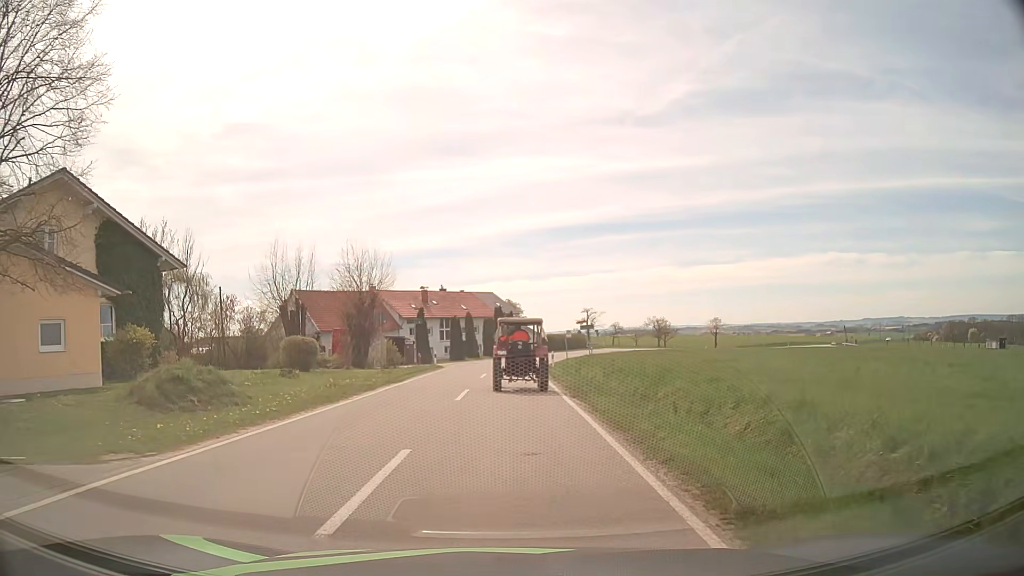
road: tertiary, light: Day
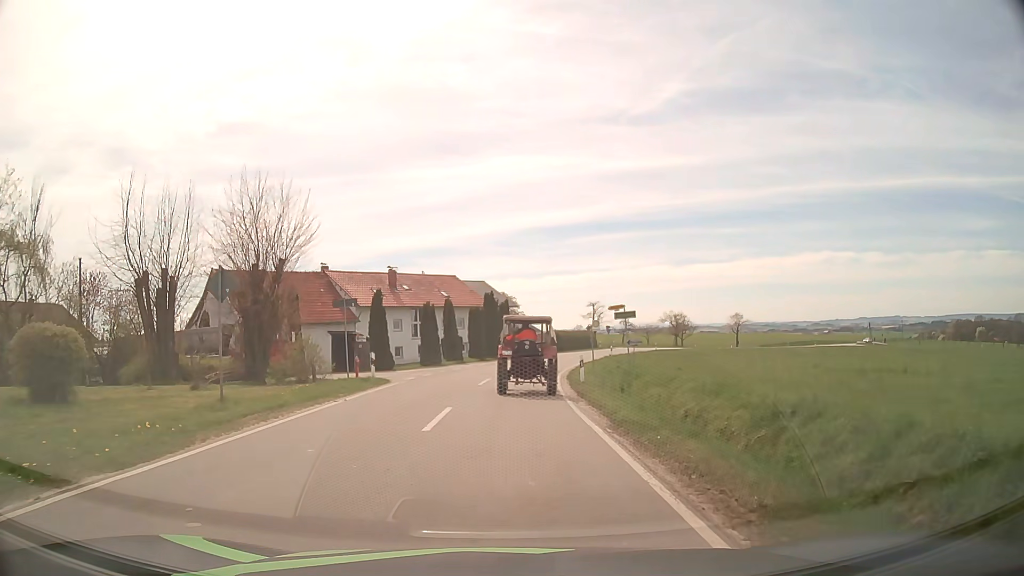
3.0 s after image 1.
(0.0, +18.3) m; 0°
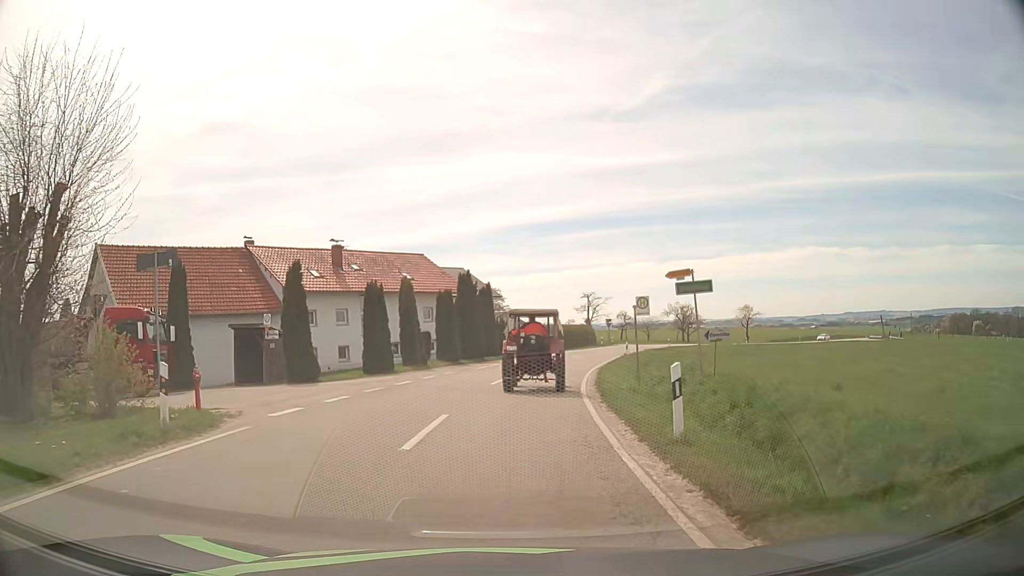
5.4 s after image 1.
(+0.1, +14.3) m; +2°
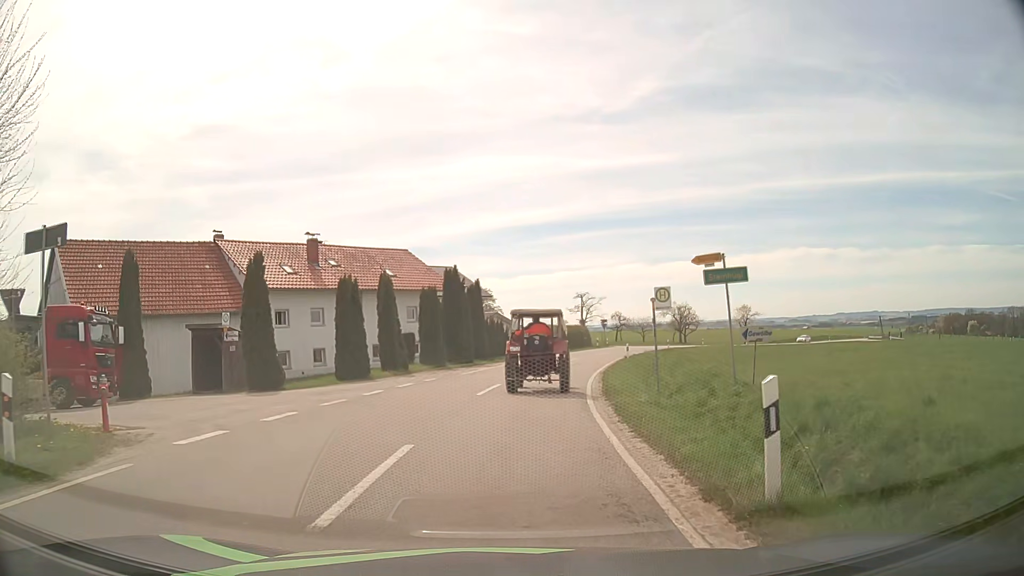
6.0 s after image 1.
(0.0, +3.5) m; +1°
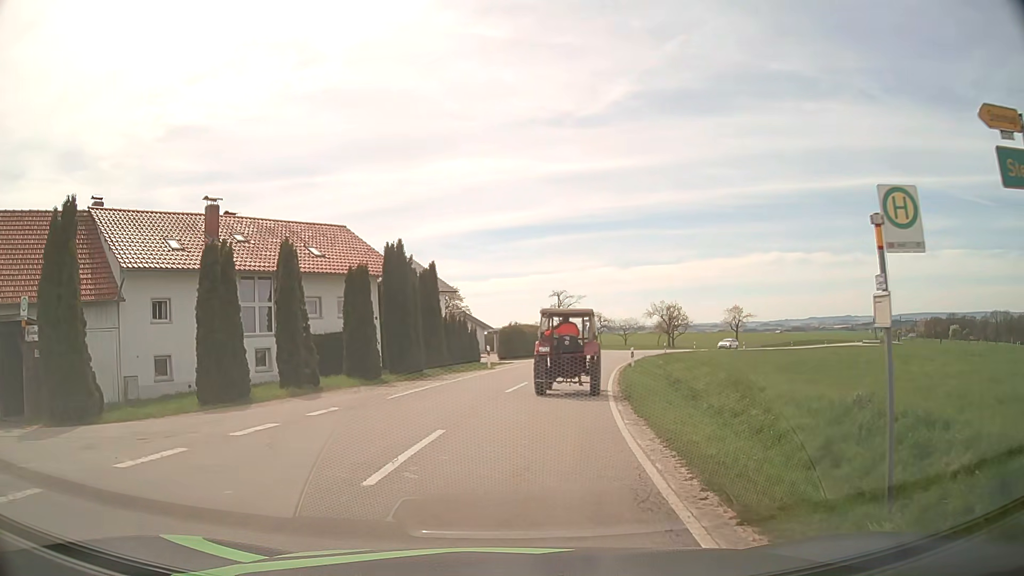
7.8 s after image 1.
(+0.2, +10.7) m; +2°
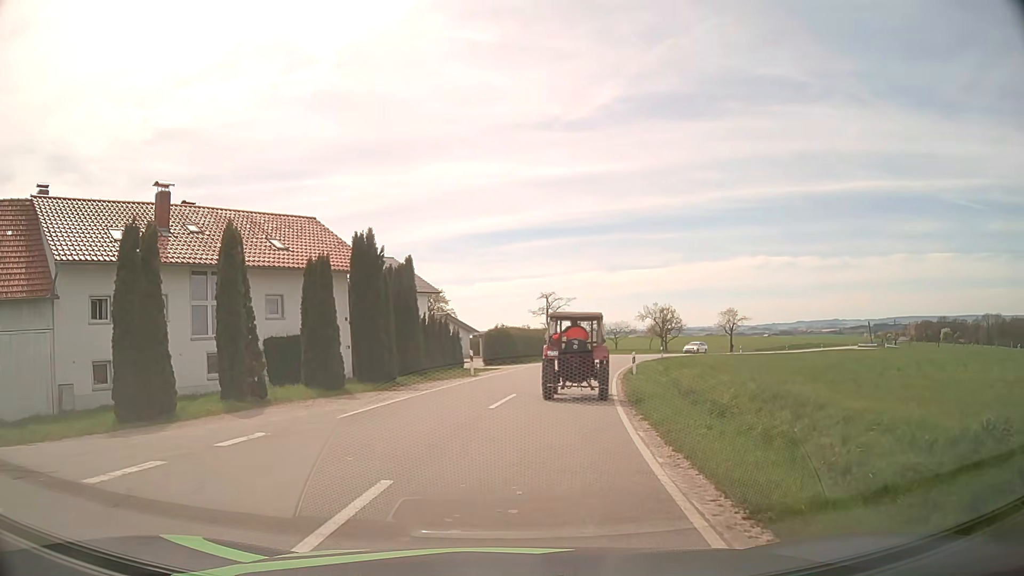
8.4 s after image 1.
(0.0, +3.6) m; +1°
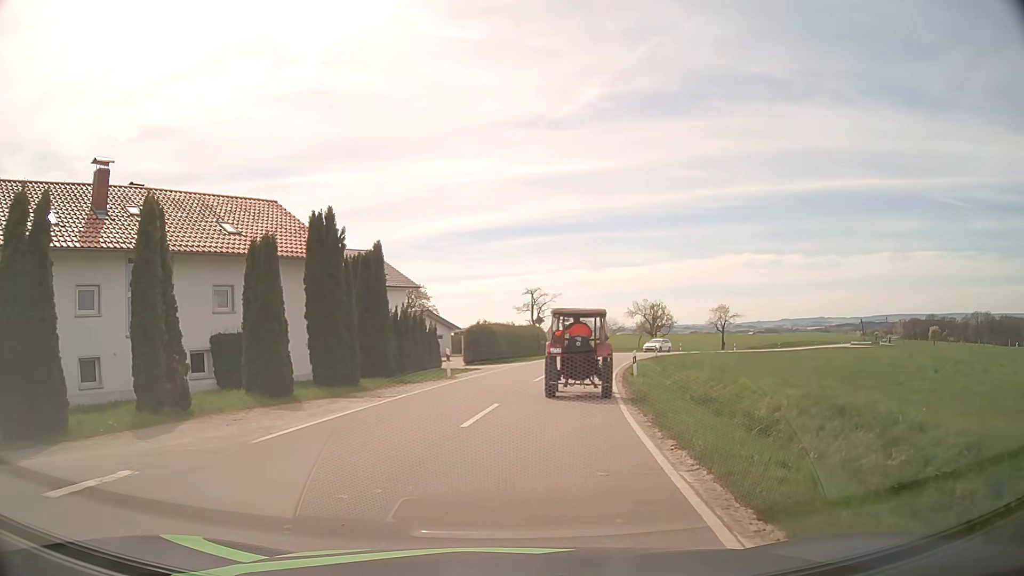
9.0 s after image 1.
(+0.1, +3.6) m; +2°
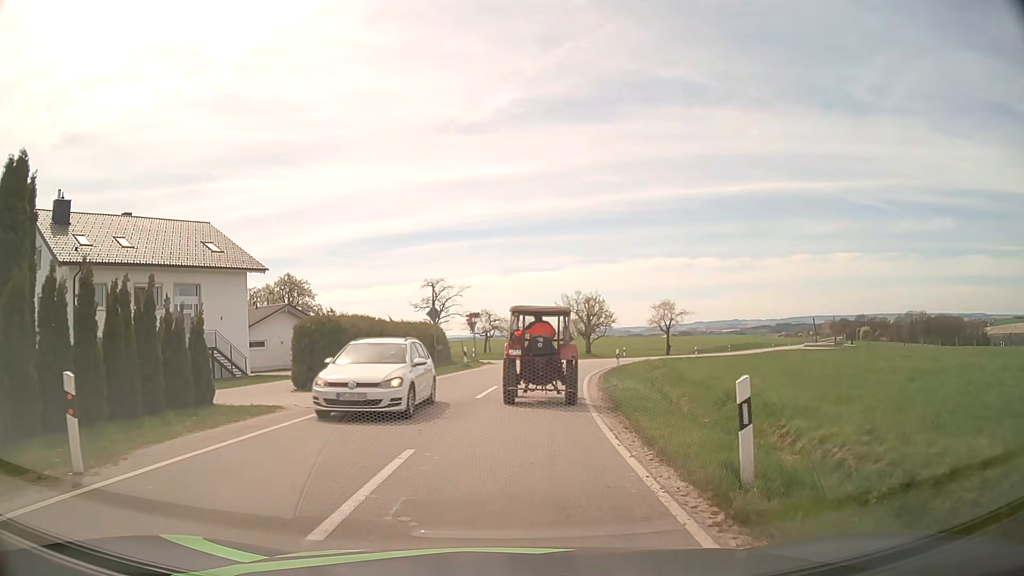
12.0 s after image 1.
(+1.2, +18.3) m; +7°
(0, +10) (+1, +20) (+2, +30) (+4, +40) (+2, +50) (-3, +58) (-9, +66) (-14, +75) (-20, +83) (-25, +92) m
